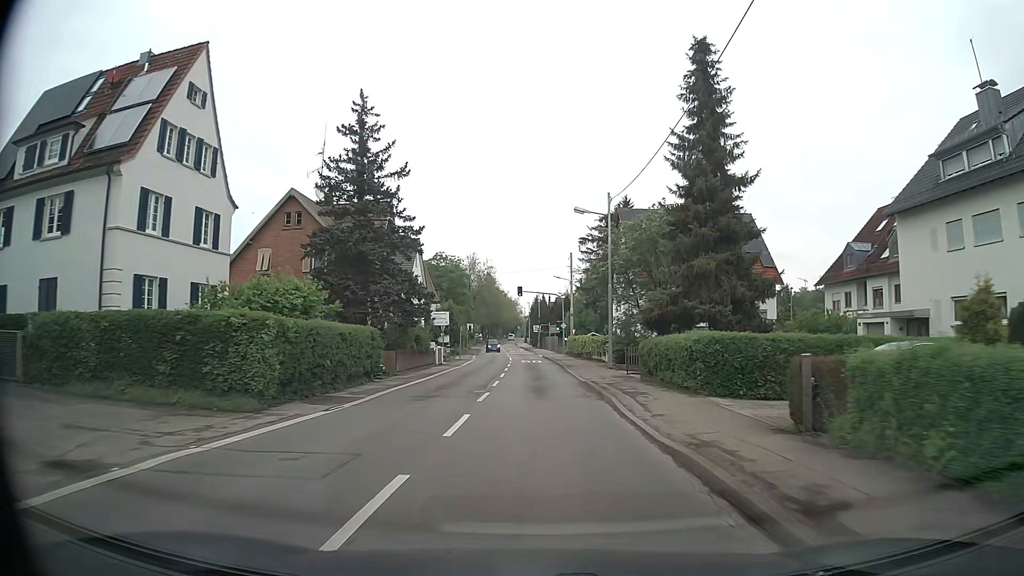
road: secondary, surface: asphalt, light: Day
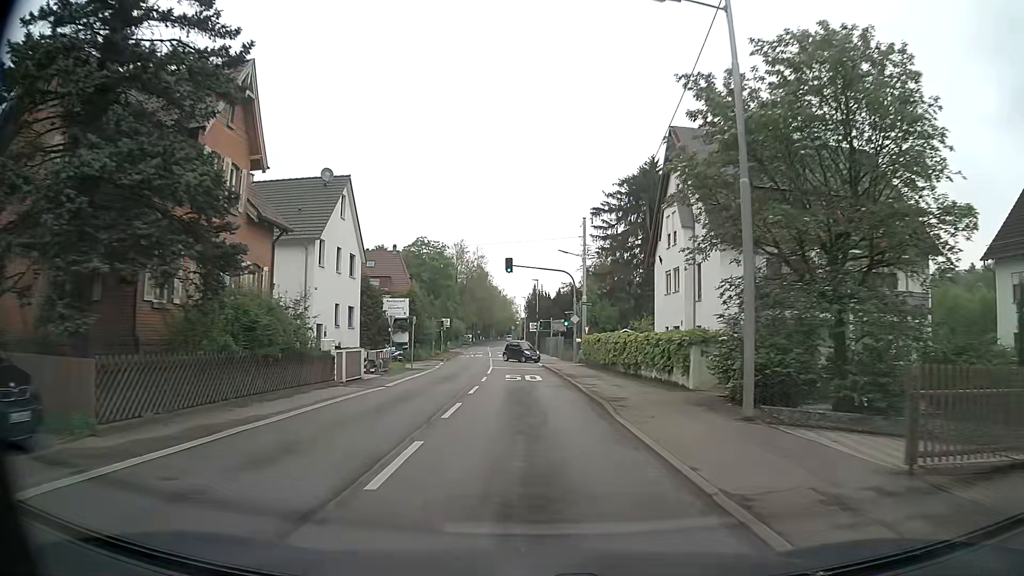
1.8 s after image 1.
(0.0, +22.0) m; 0°
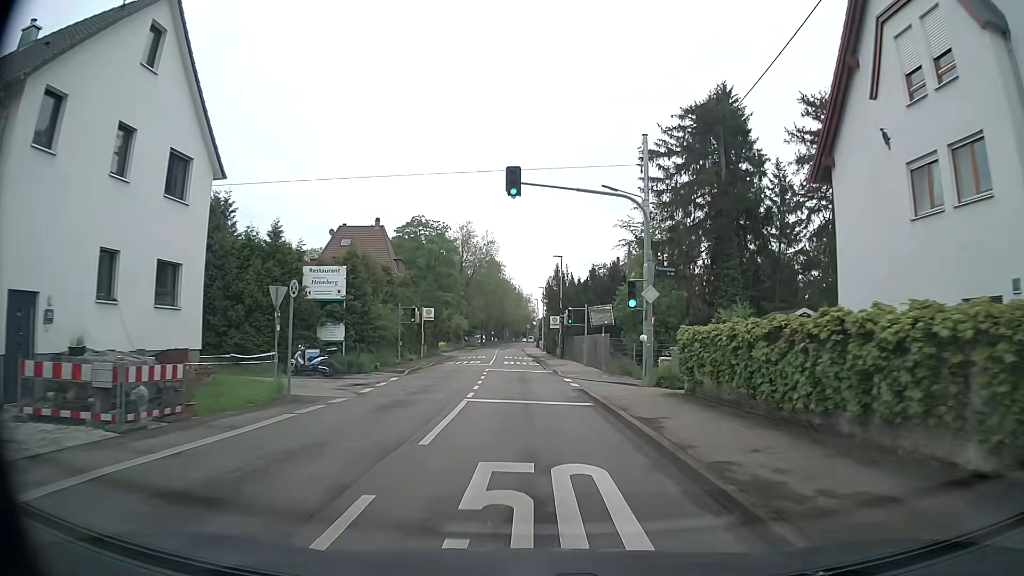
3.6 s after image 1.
(-0.4, +21.5) m; -1°
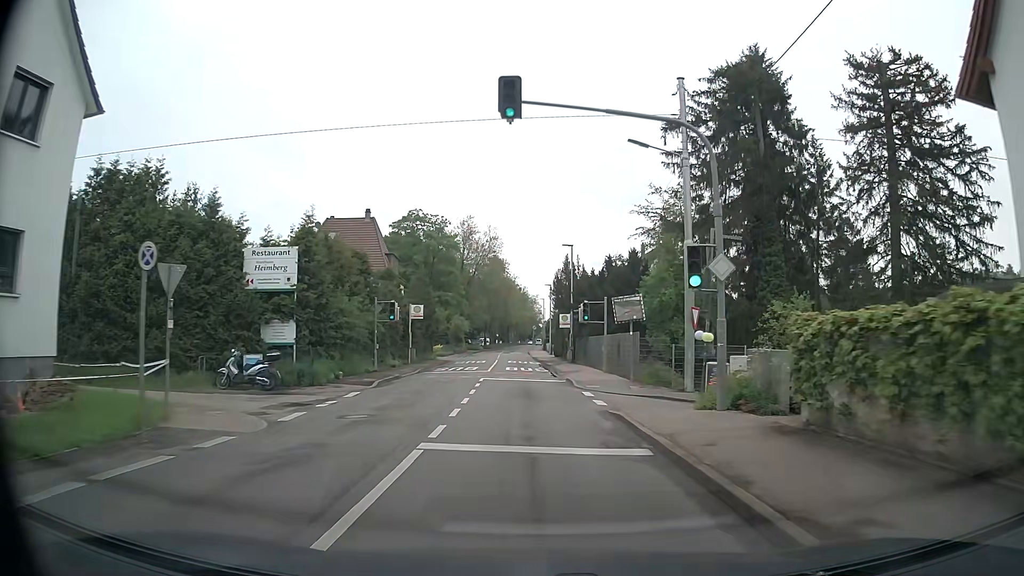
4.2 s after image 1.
(-0.1, +7.1) m; -1°
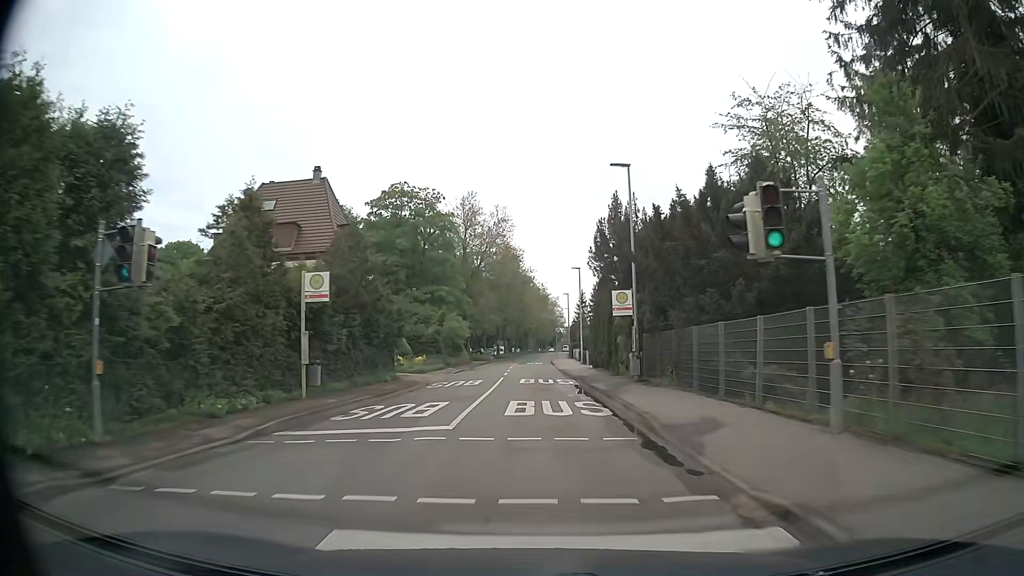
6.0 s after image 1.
(-0.2, +21.9) m; -1°
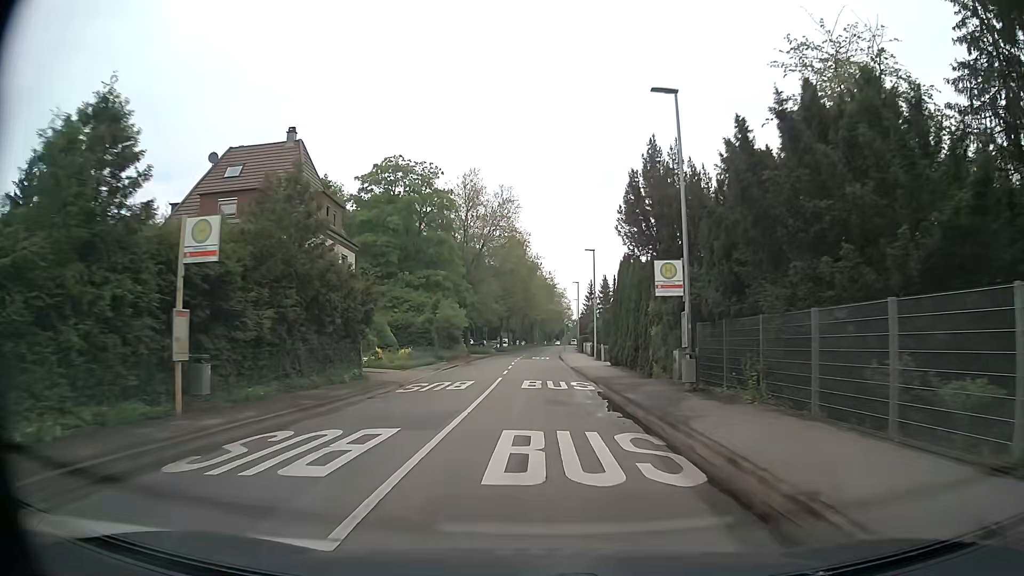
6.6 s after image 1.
(-0.1, +7.4) m; -1°
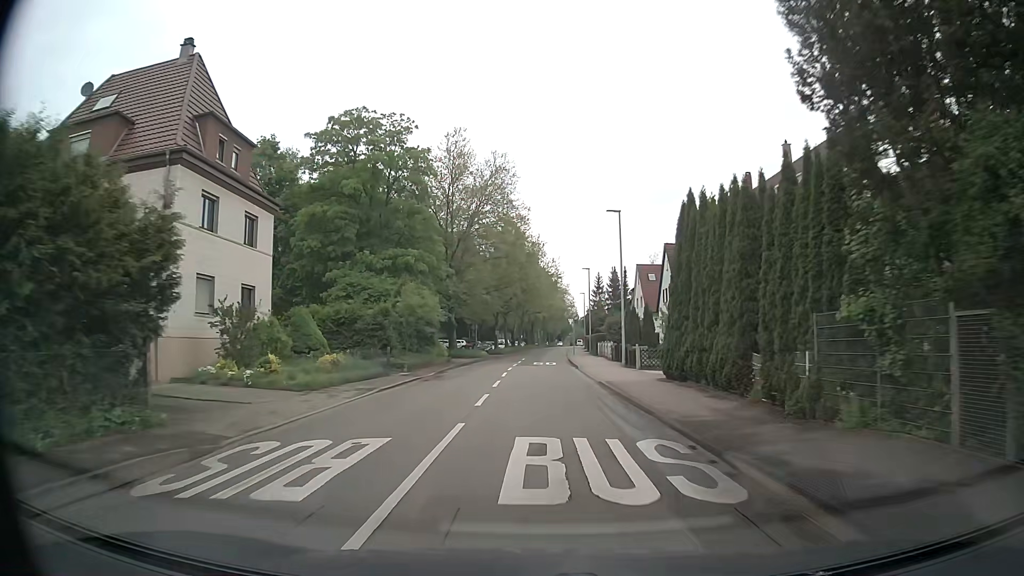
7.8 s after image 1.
(-0.1, +14.9) m; 0°
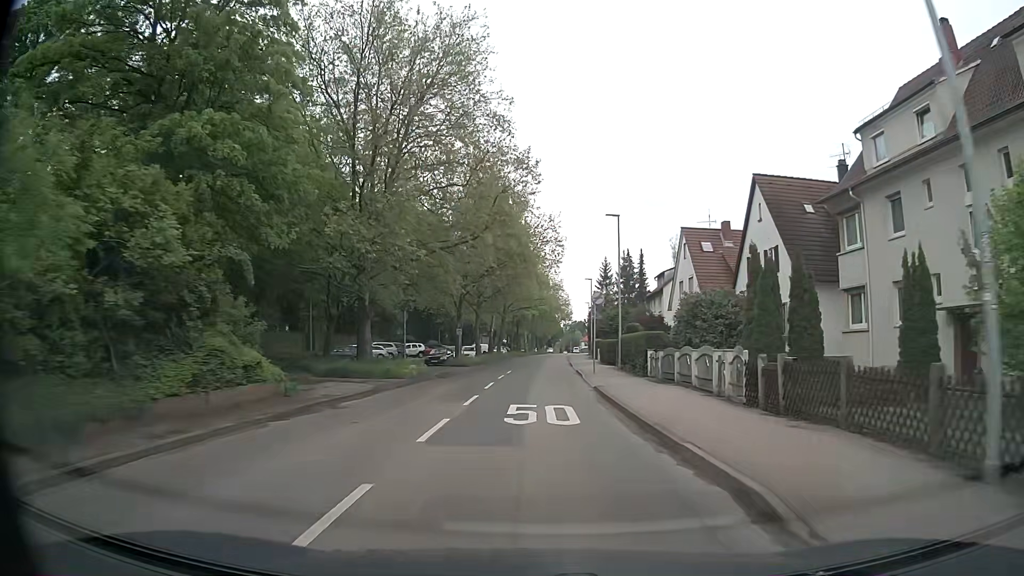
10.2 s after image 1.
(+0.2, +29.6) m; +1°
(0, +10) (0, +20) (0, +30) (+1, +40) (+1, +50) (+1, +60) (+2, +70) (+3, +80) (+3, +90) (+4, +100) m
